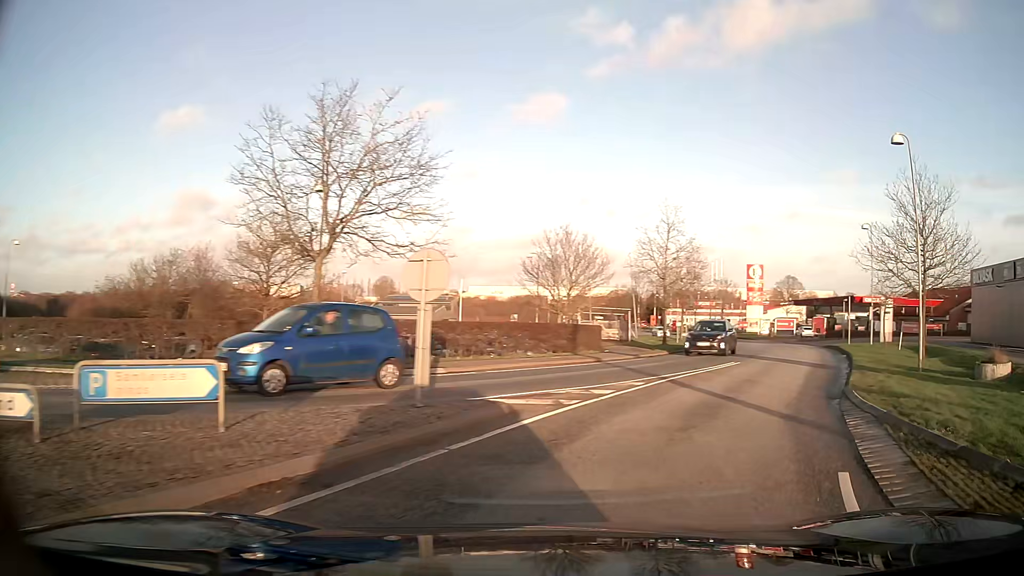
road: unclassified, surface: asphalt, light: Day
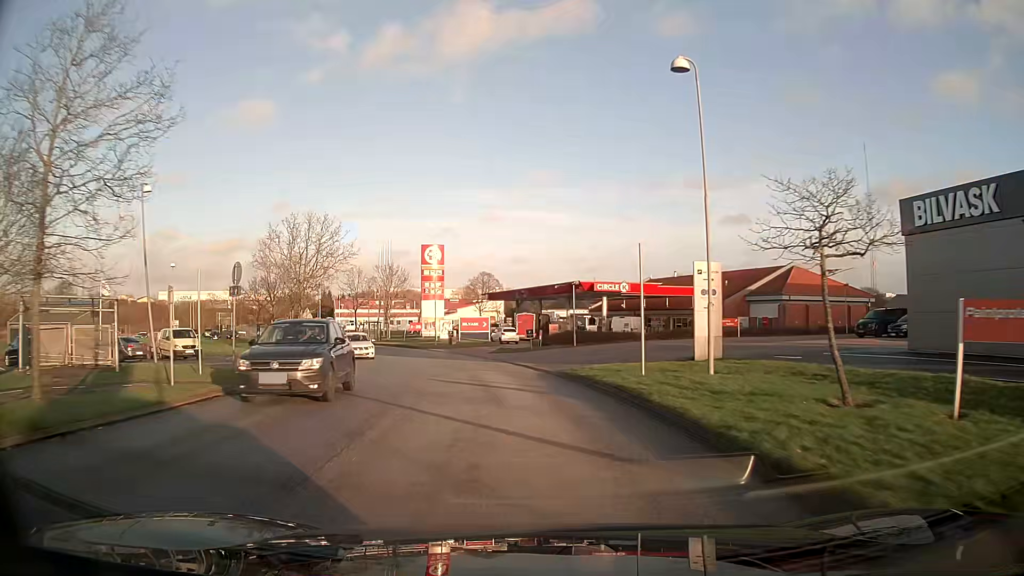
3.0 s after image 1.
(+10.0, +25.8) m; +26°
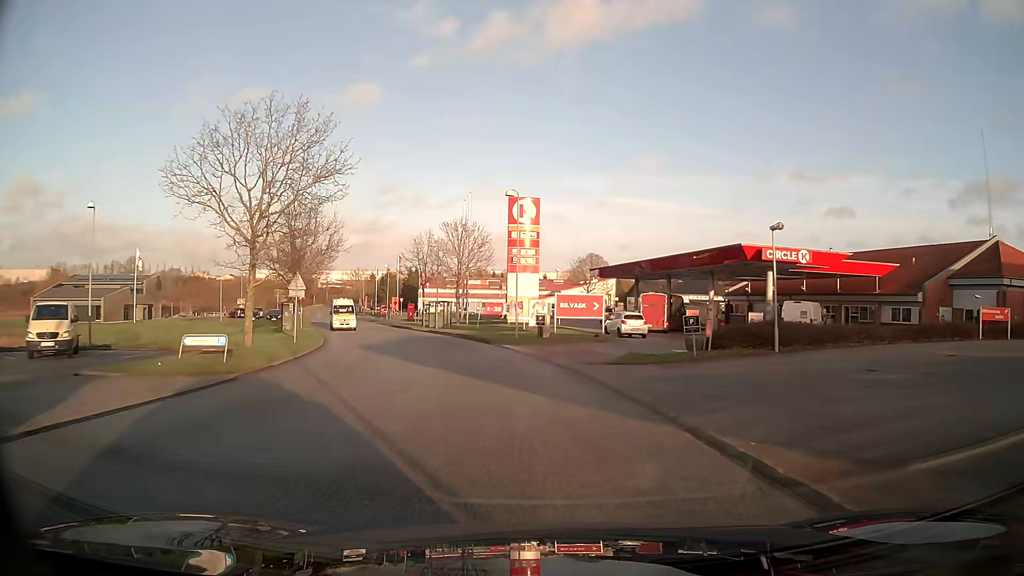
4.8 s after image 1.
(-1.6, +20.5) m; -9°
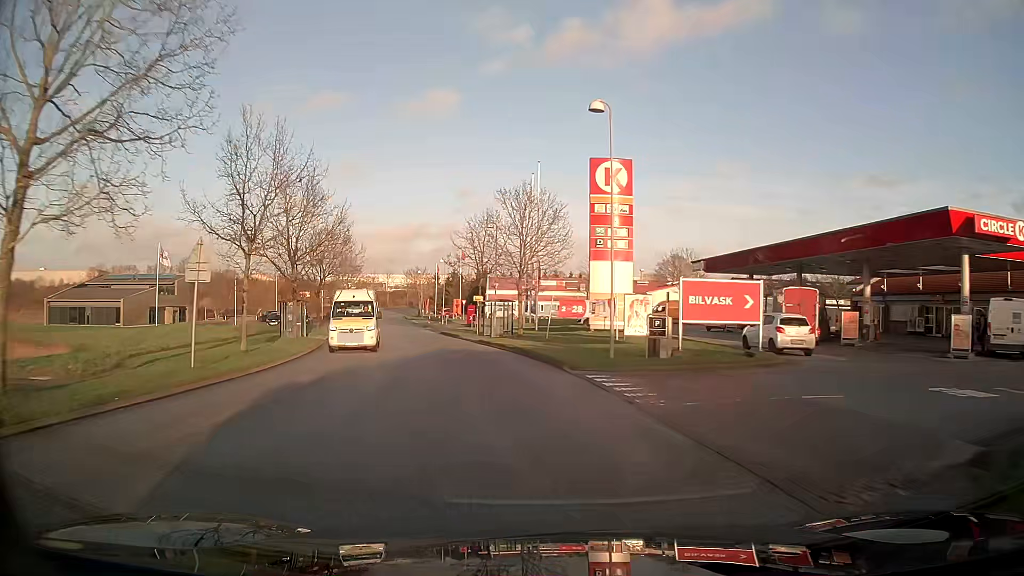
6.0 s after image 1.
(-0.8, +14.8) m; -7°
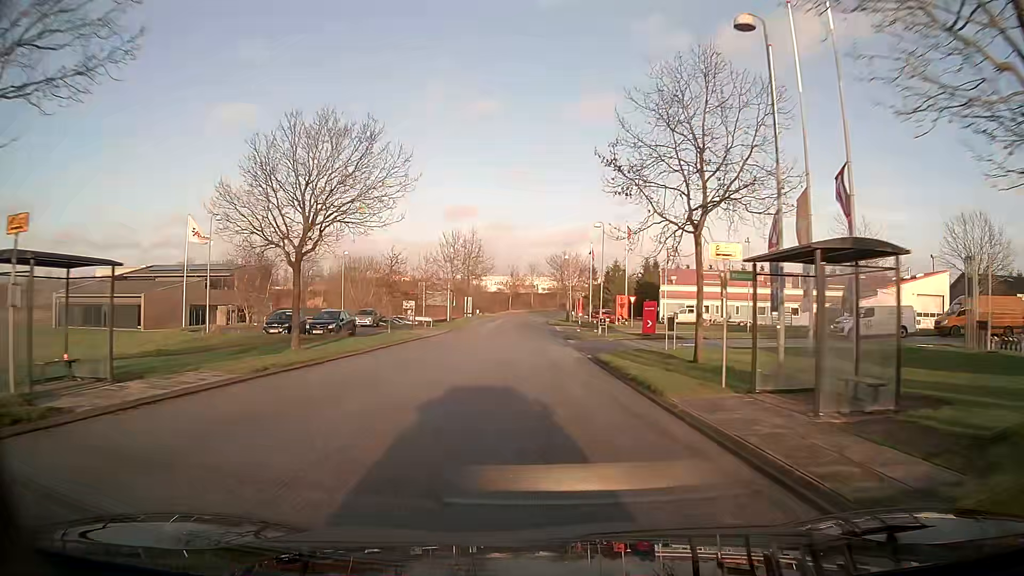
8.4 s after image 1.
(-4.1, +31.6) m; -14°
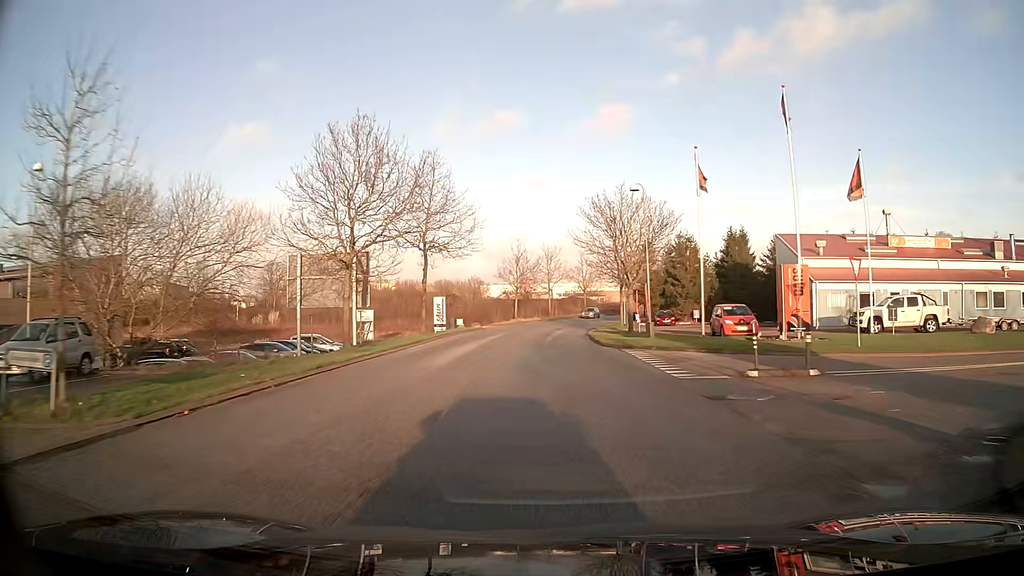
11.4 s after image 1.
(-1.0, +41.9) m; -1°
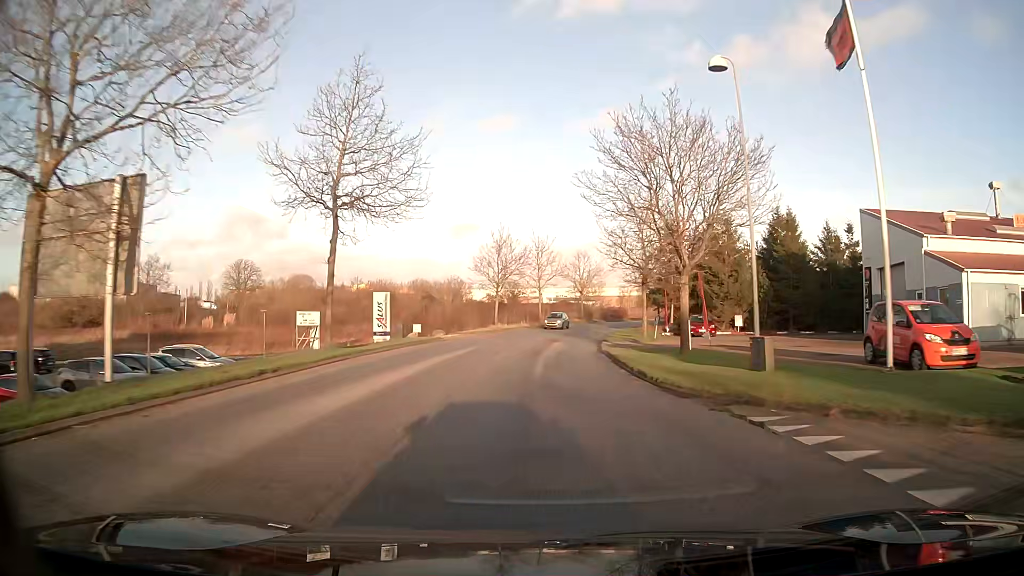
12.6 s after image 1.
(+0.1, +16.9) m; +1°
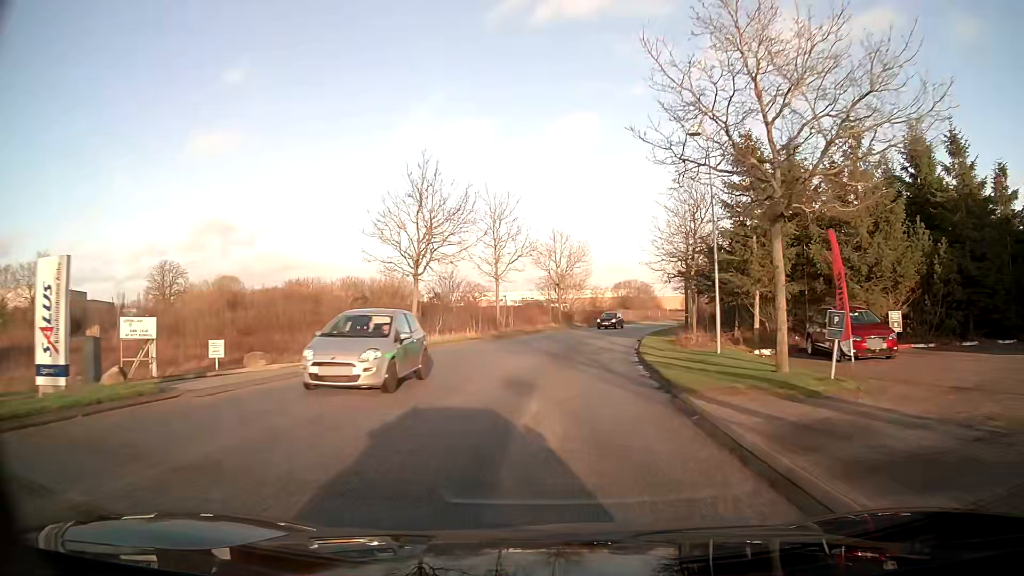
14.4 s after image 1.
(+0.5, +25.5) m; +3°
(0, +10) (+1, +20) (+2, +30) (+4, +40) (+7, +49) (+10, +59) (+13, +68) (+17, +78) (+22, +86) (+26, +95) m
